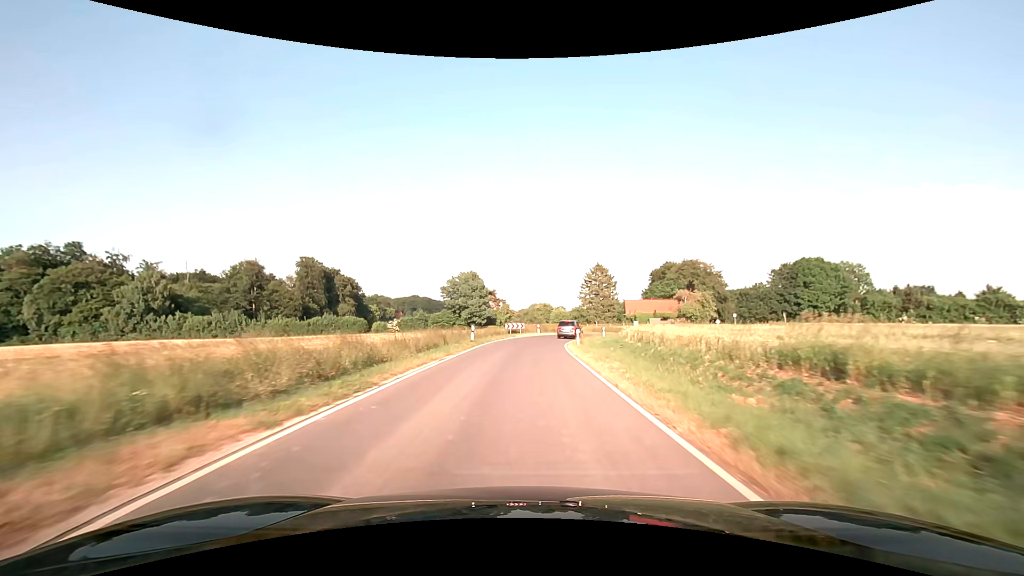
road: tertiary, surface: asphalt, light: Day
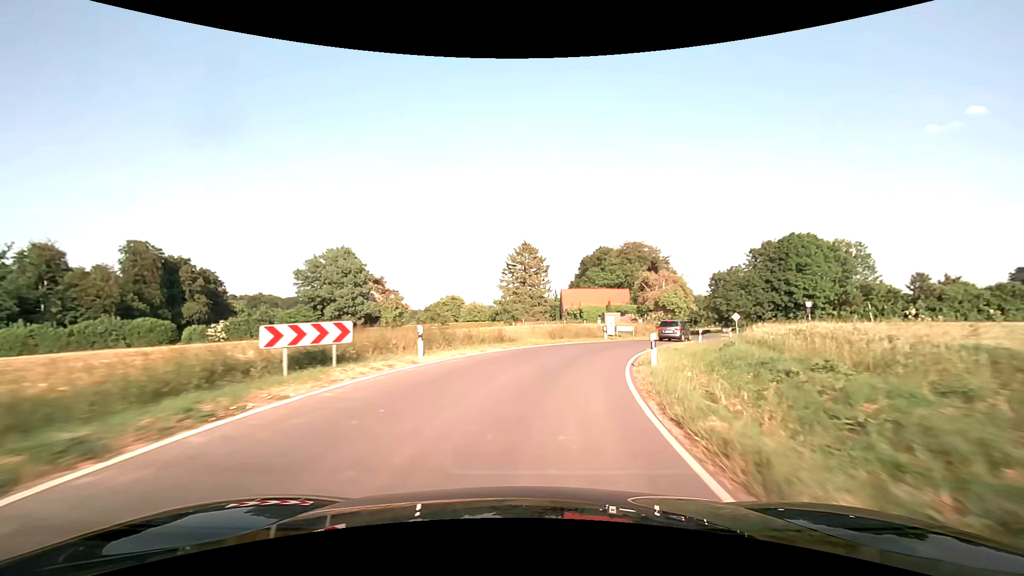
(+1.6, +39.5) m; +9°
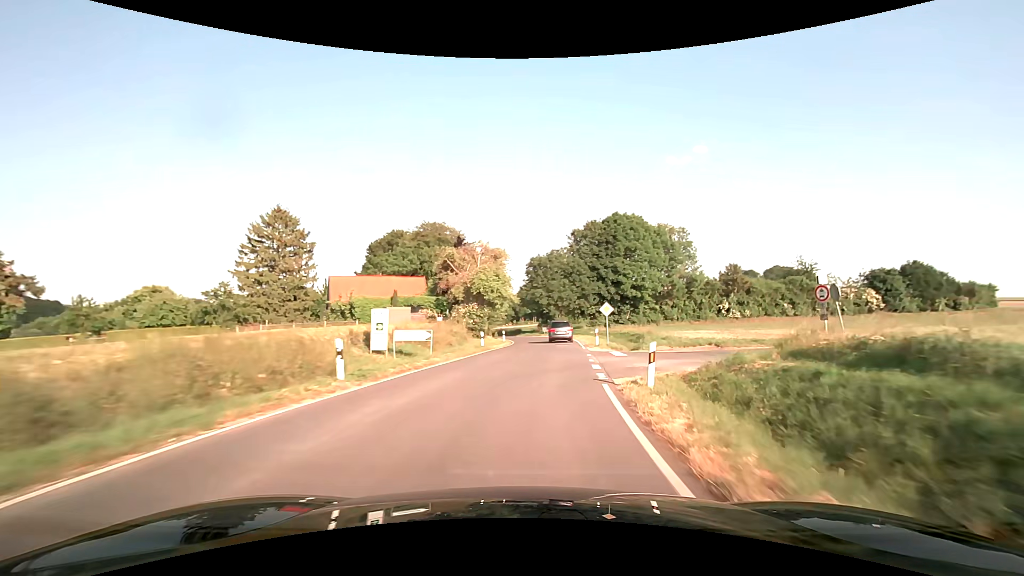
(+5.4, +27.7) m; +22°
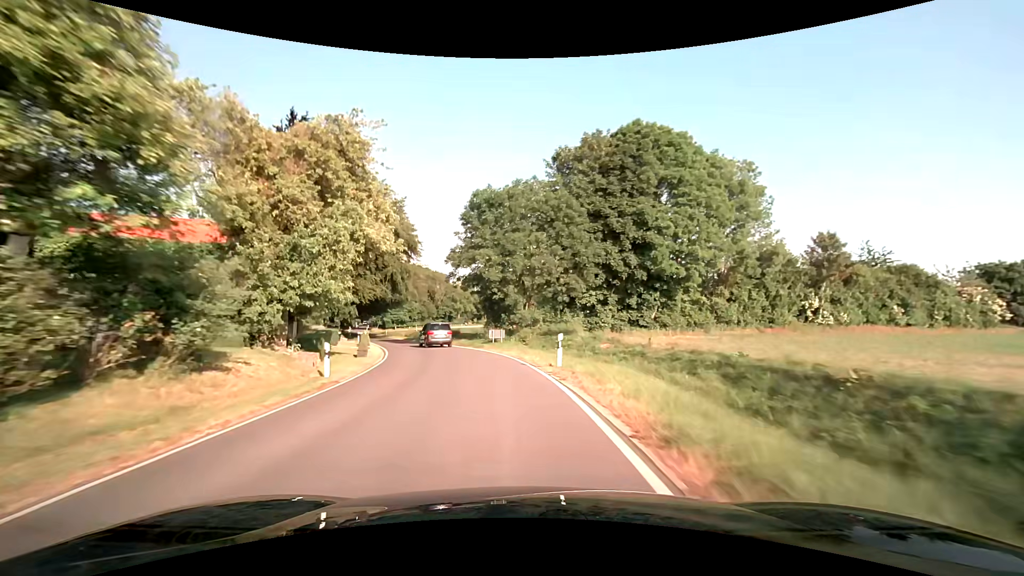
(+3.7, +37.8) m; +5°
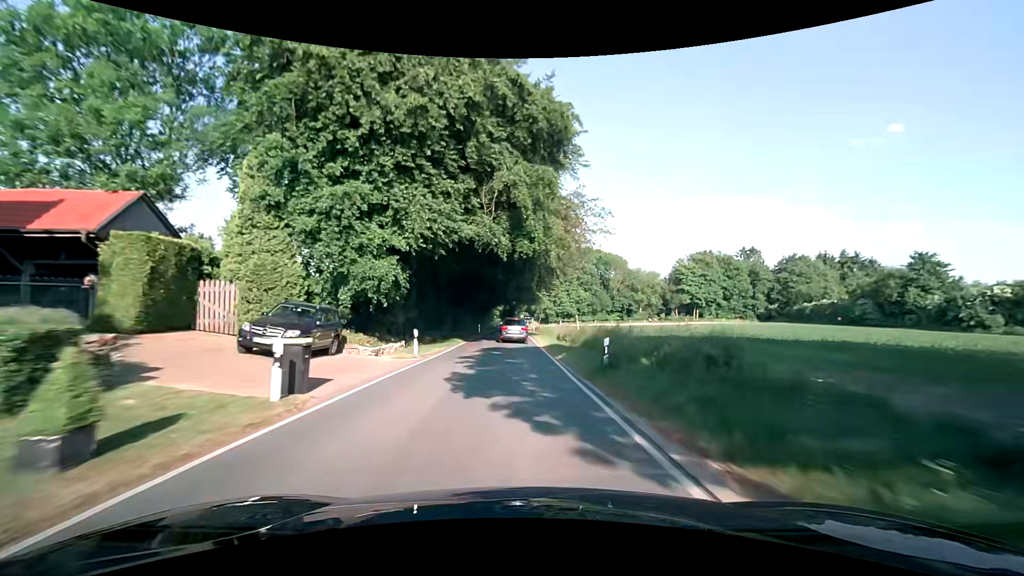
(-6.6, +38.0) m; -20°
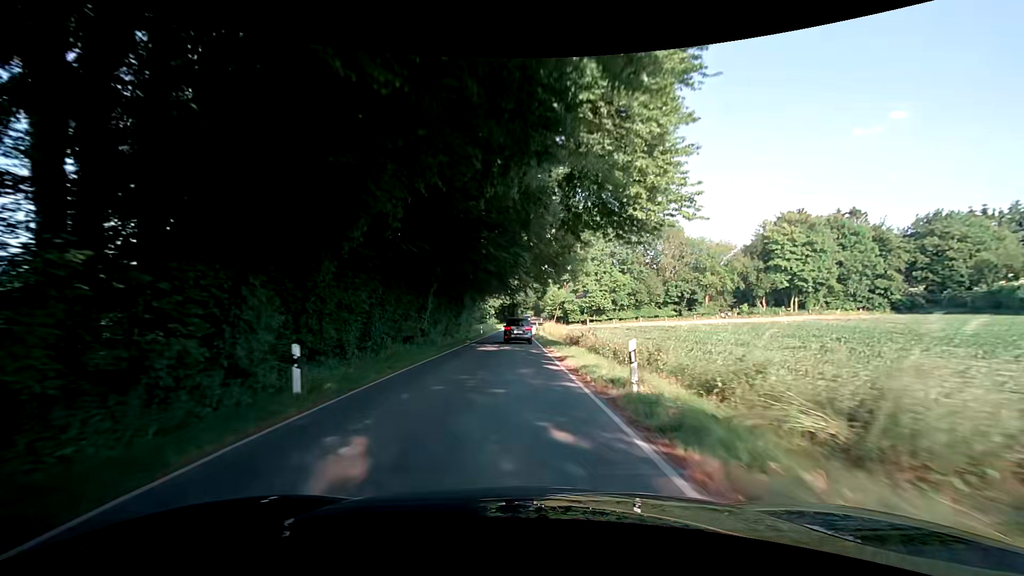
(-0.9, +50.3) m; -1°
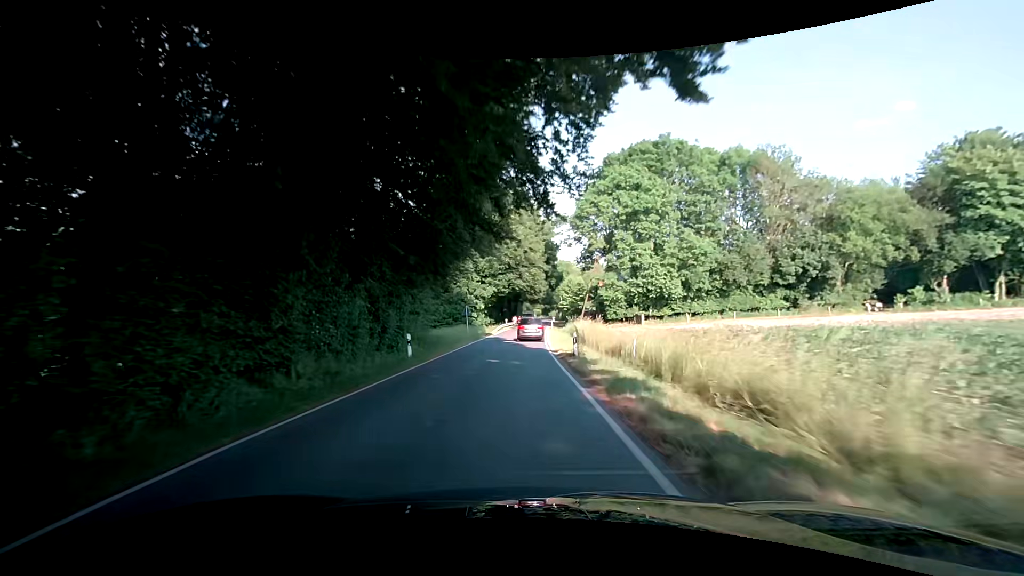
(+0.1, +39.8) m; 0°
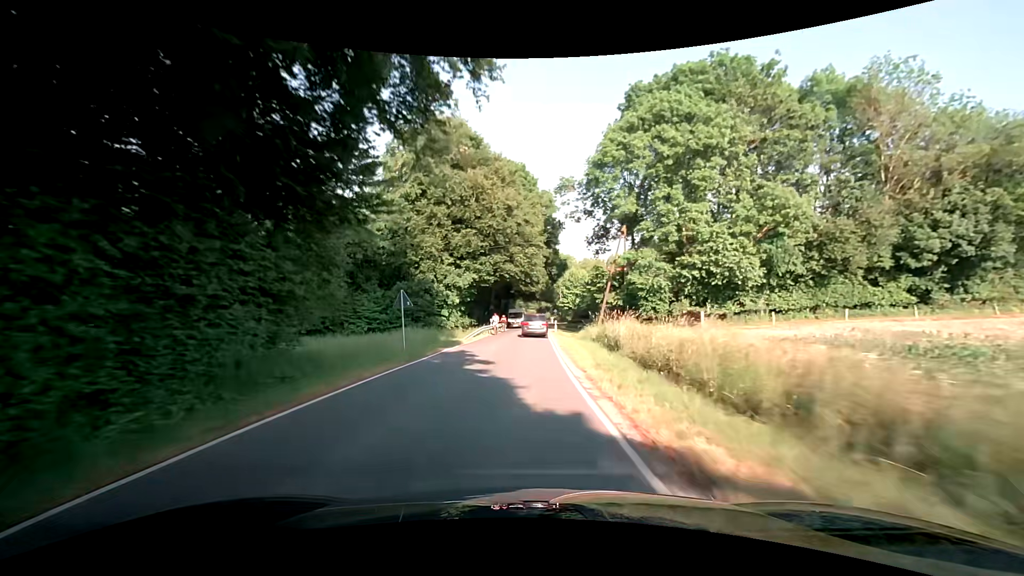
(0.0, +20.1) m; +1°
(0, +10) (0, +20) (+1, +30) (+1, +40) (+1, +50) (+2, +60) (+2, +70) (+3, +80) (+3, +90) (+4, +100) m
